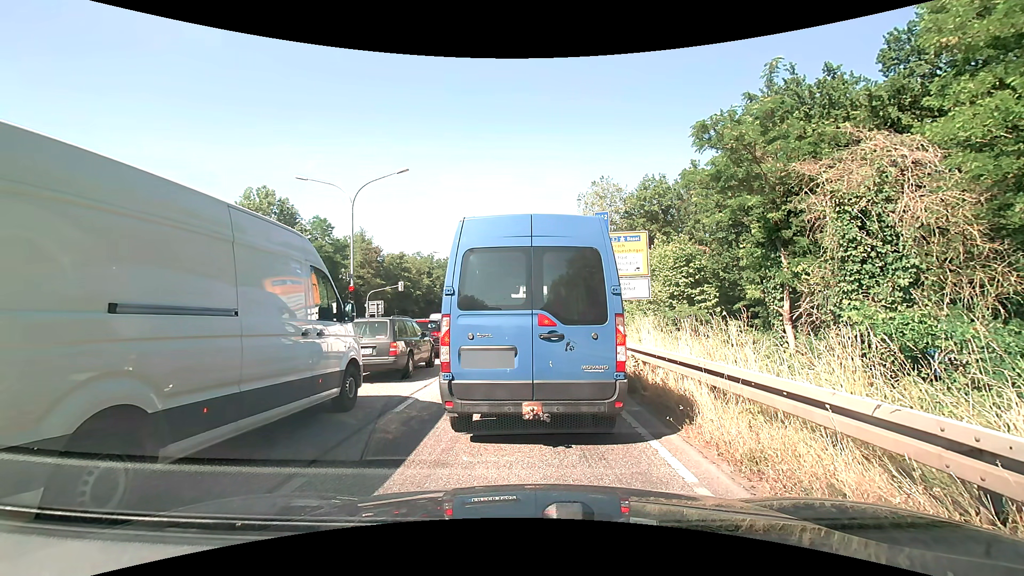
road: primary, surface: asphalt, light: Day
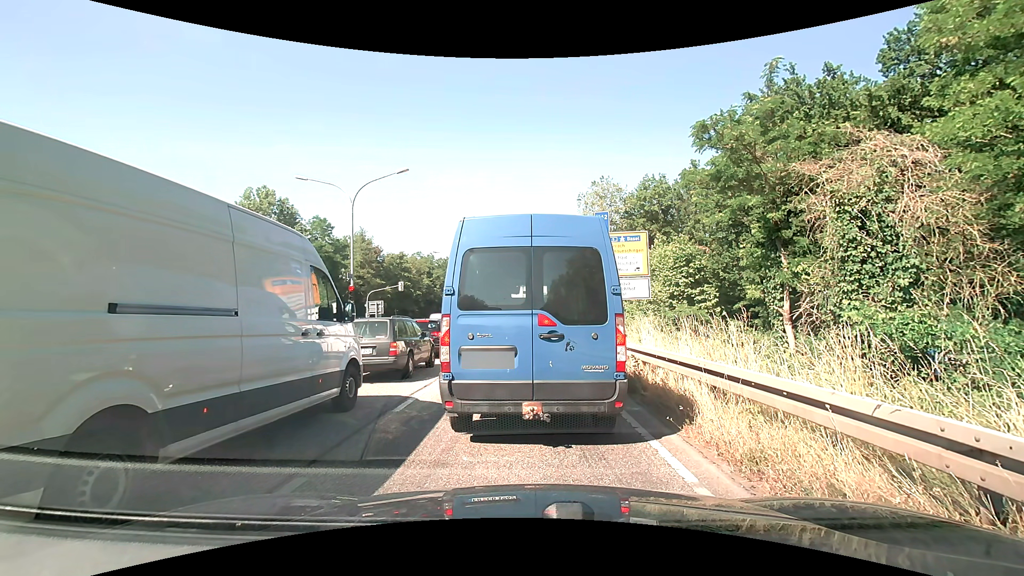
(0.0, 0.0) m; 0°
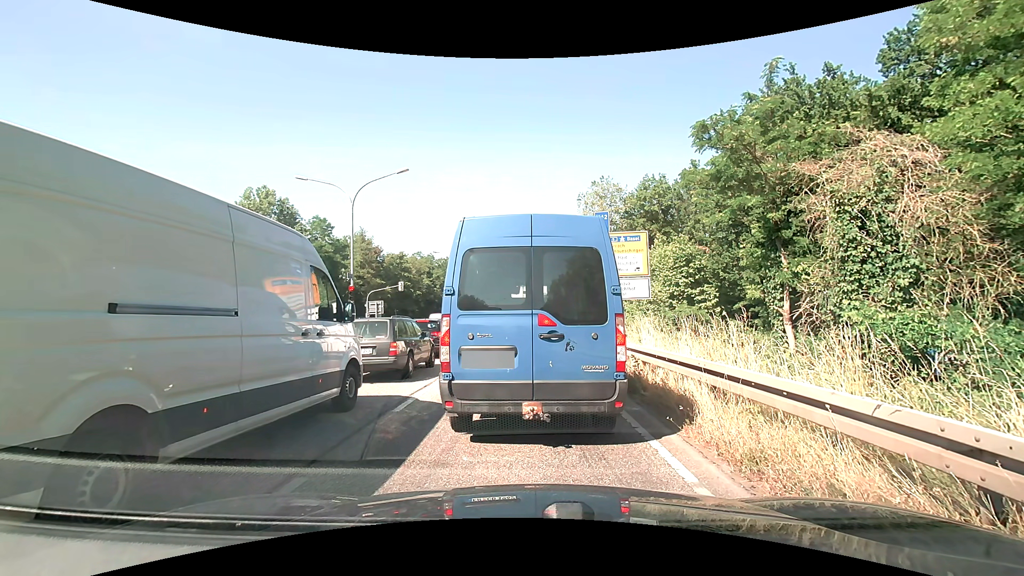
(0.0, 0.0) m; 0°
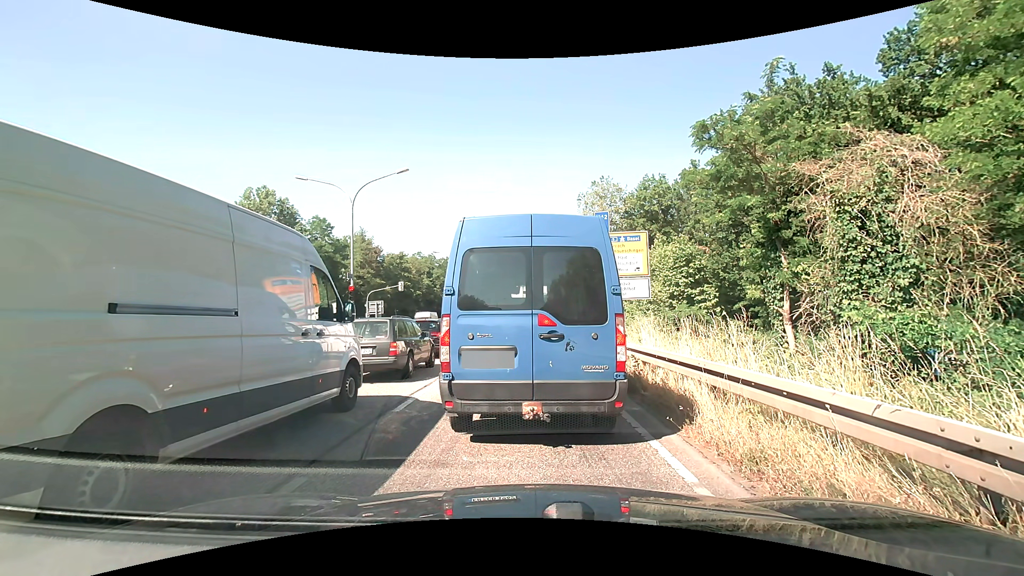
(0.0, 0.0) m; 0°
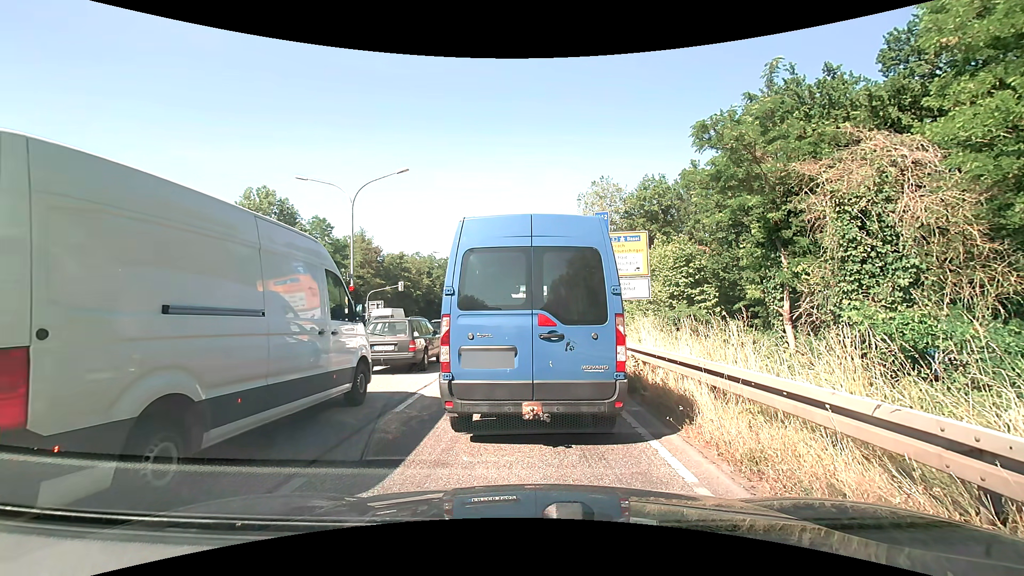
(0.0, 0.0) m; 0°
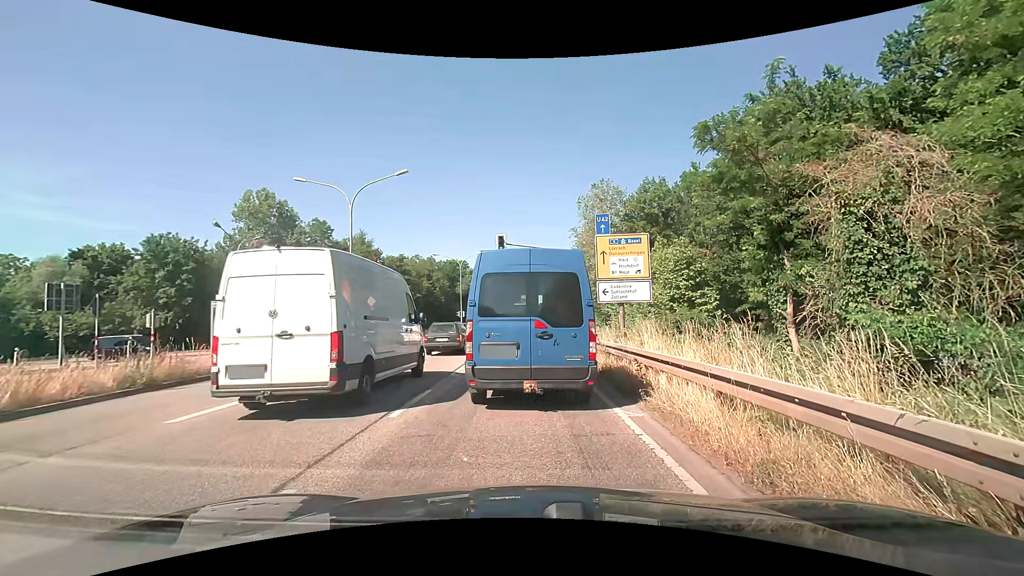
(0.0, +0.2) m; 0°
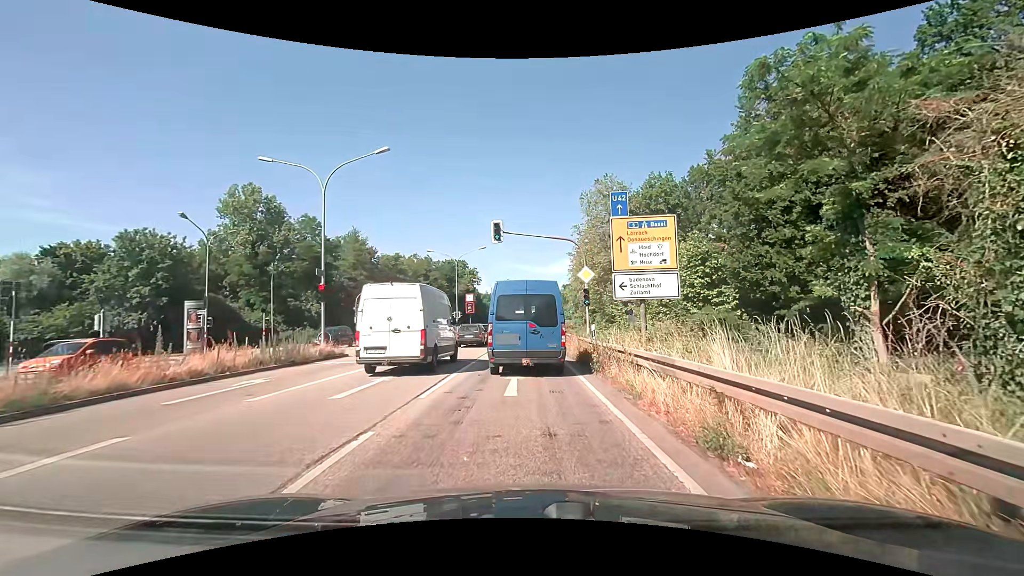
(-0.1, +4.2) m; 0°
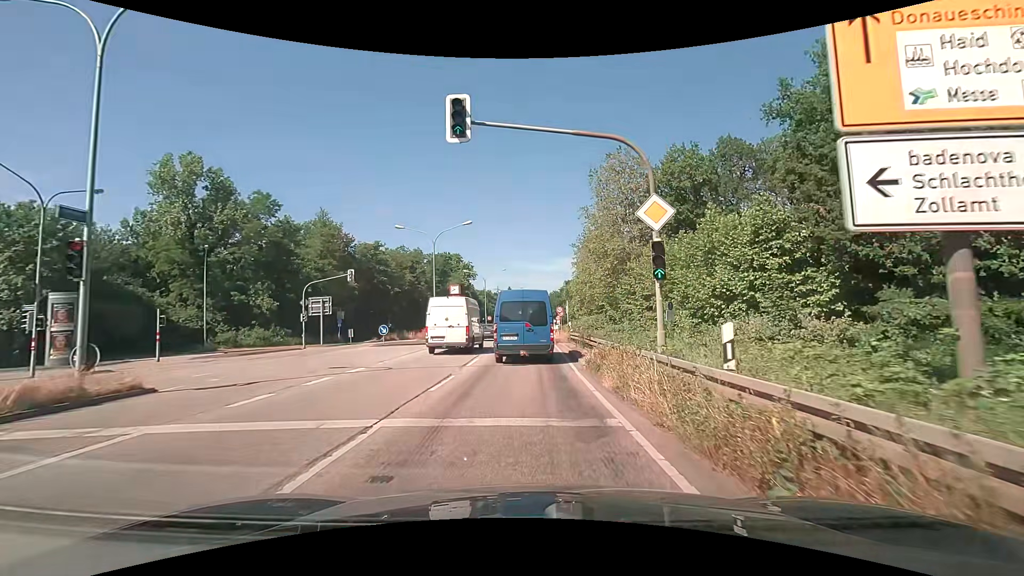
(-0.2, +13.2) m; -1°
(0, +10) (0, +20) (0, +30) (0, +40) (0, +50) (0, +60) (+1, +70) (+1, +80) (+1, +90) (+2, +100) m
